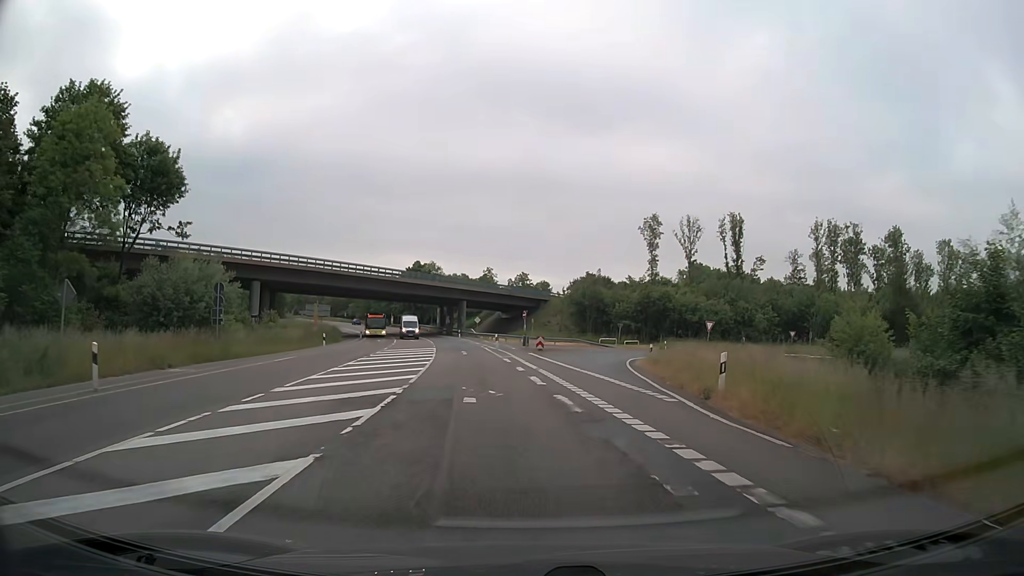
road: secondary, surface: asphalt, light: Day
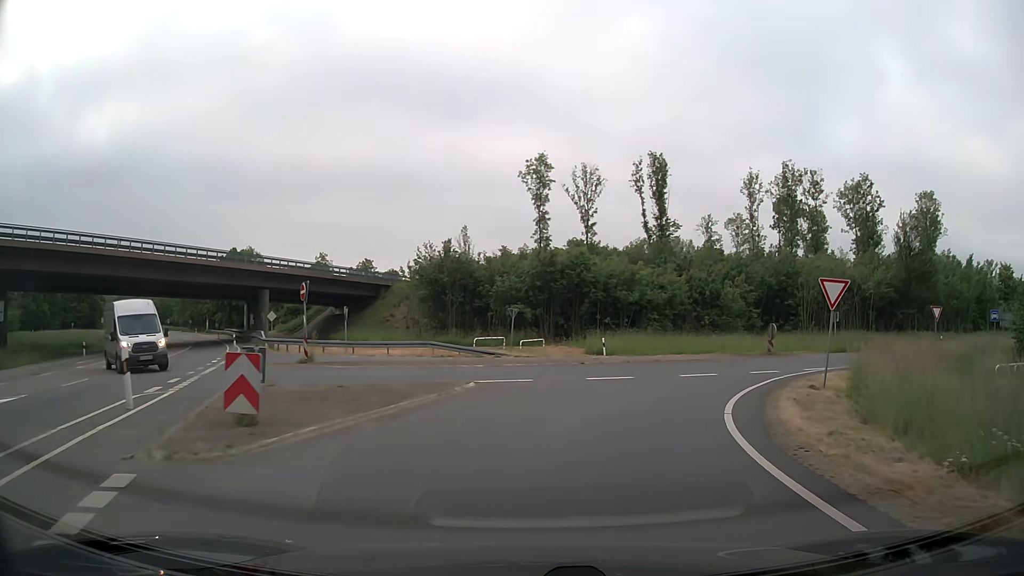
(+2.4, +33.4) m; +12°
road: trunk_link
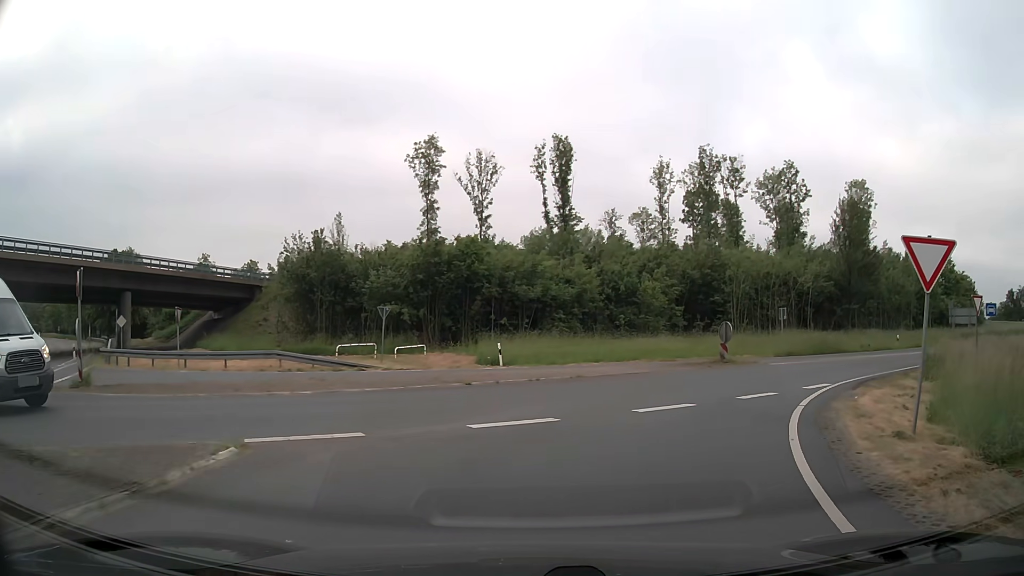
(+0.6, +7.7) m; +9°
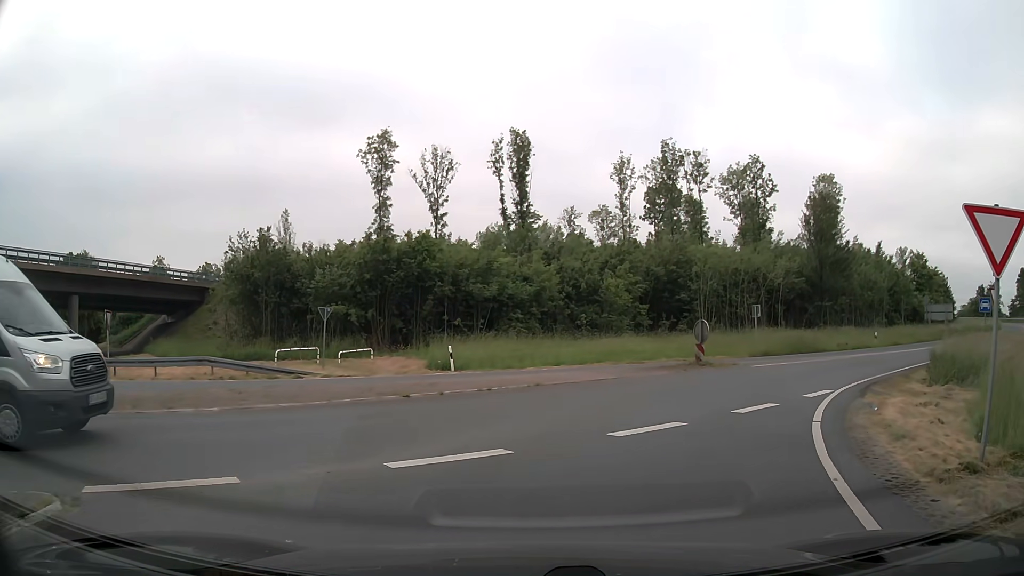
(+0.1, +2.3) m; +4°
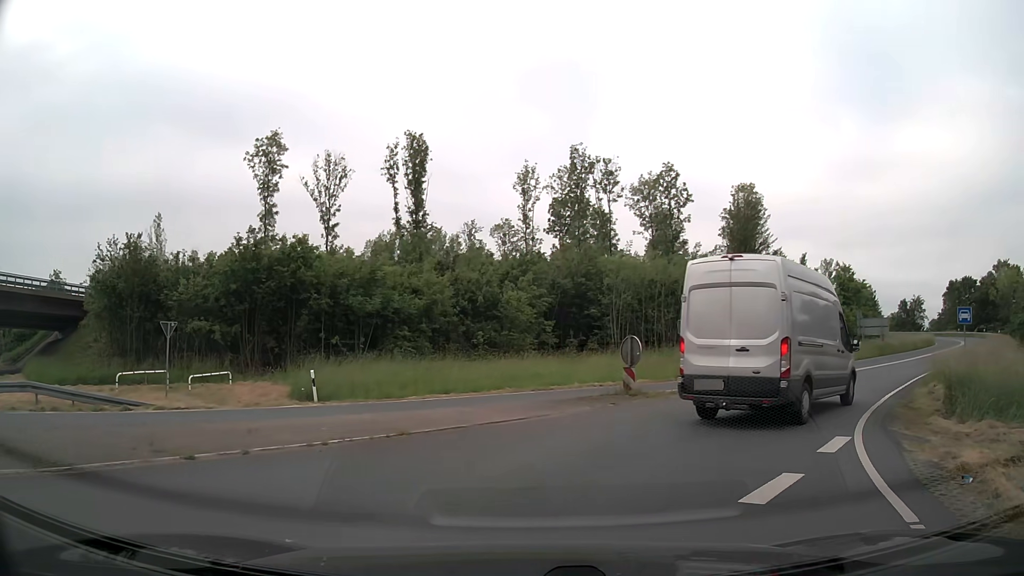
(+0.3, +5.3) m; +8°
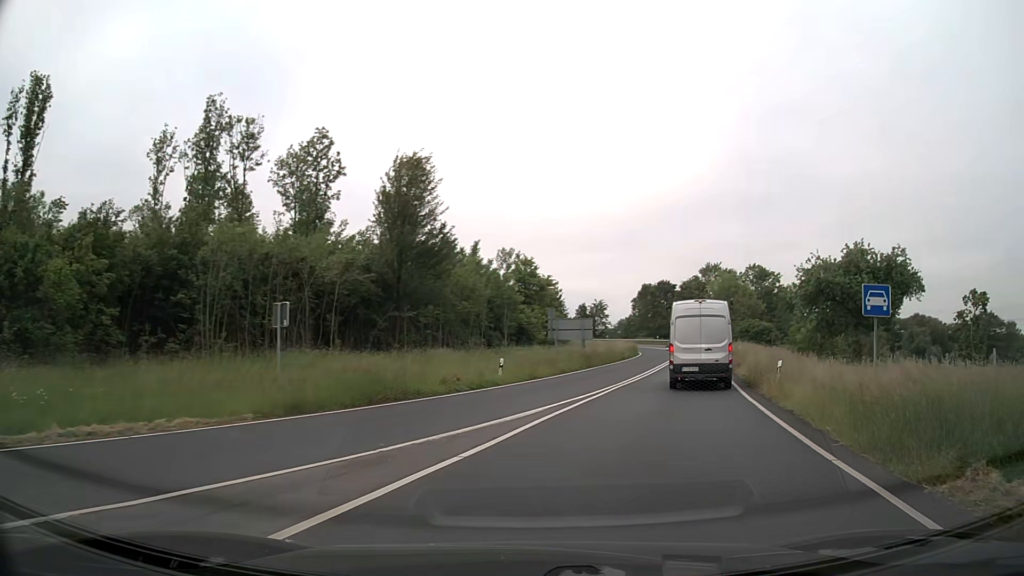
(+3.8, +14.6) m; +28°
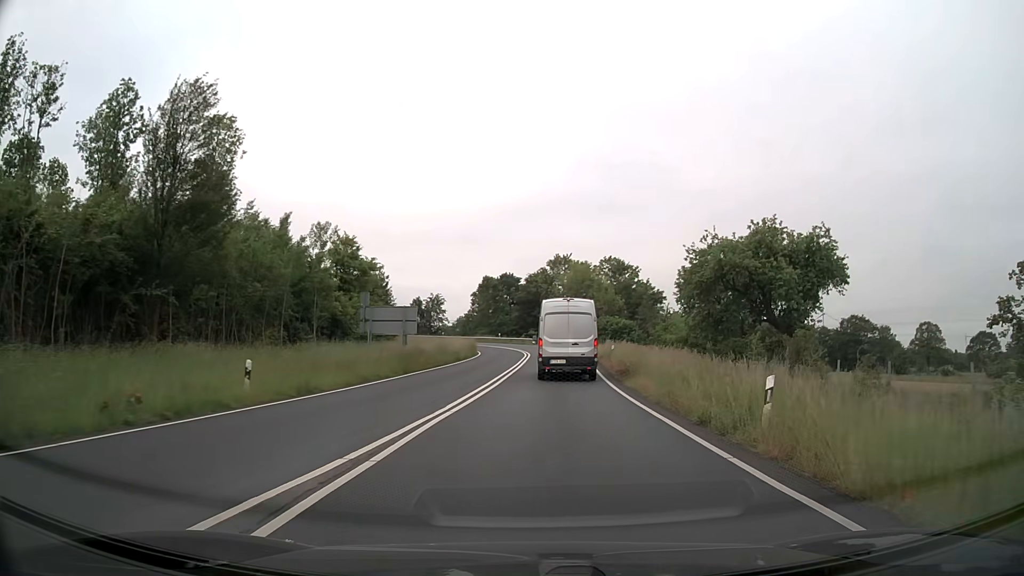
(+1.7, +11.8) m; +14°
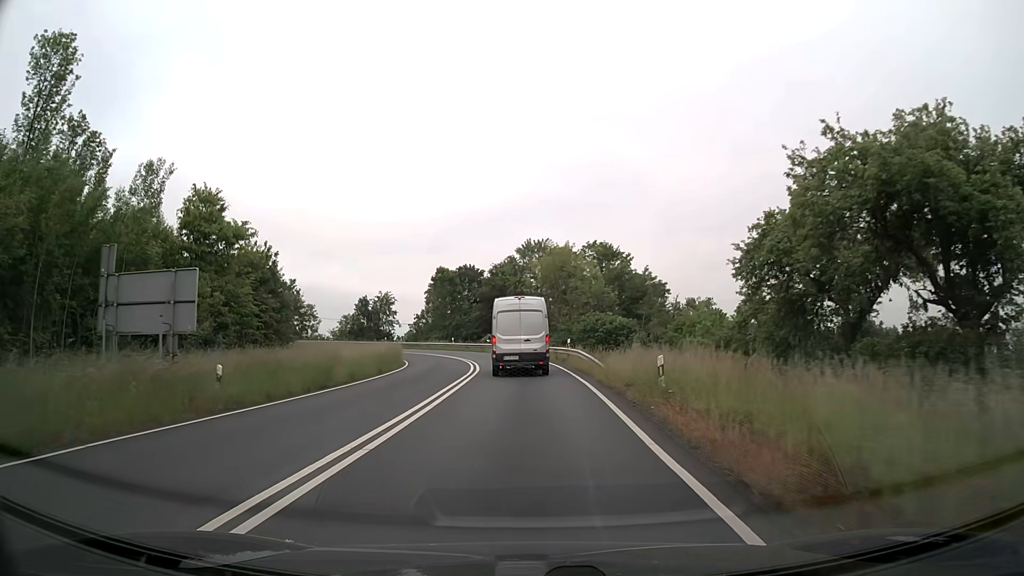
(+1.3, +22.1) m; +3°
(0, +10) (0, +20) (0, +30) (-1, +40) (-3, +50) (-6, +59) (-10, +68) (-16, +77) (-22, +84) (-30, +90) m
